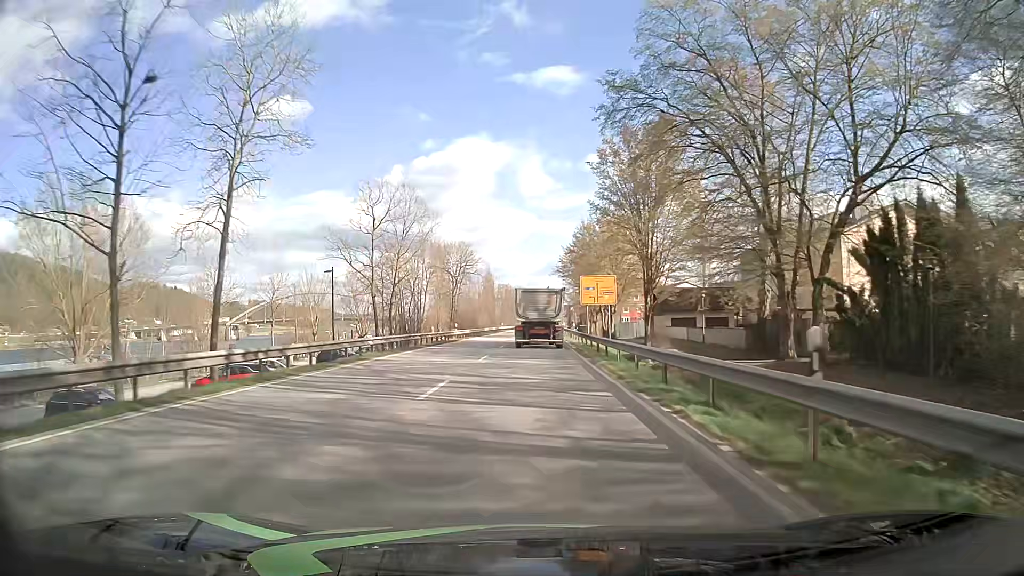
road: primary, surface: asphalt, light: Day
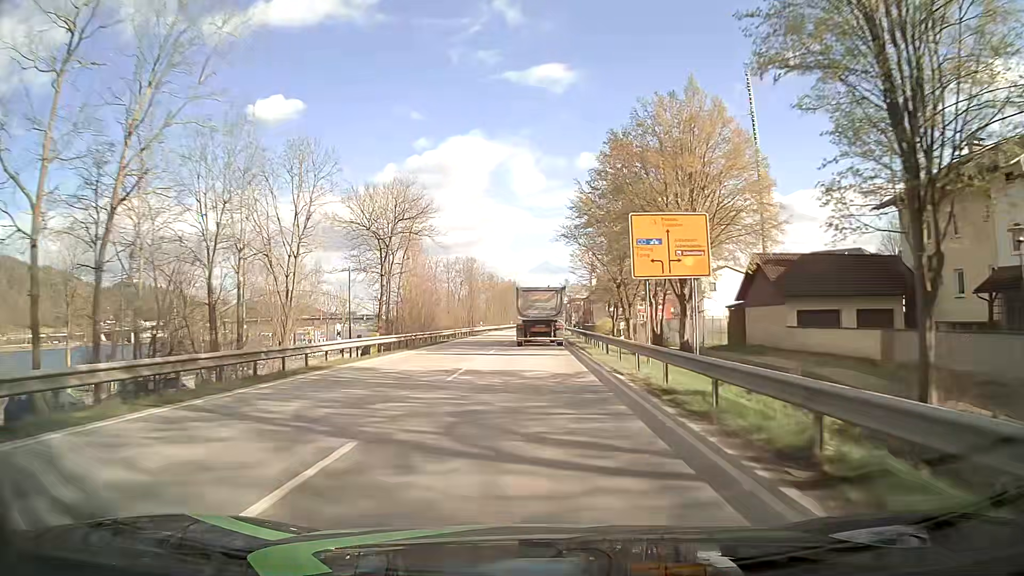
(+0.1, +32.4) m; +1°
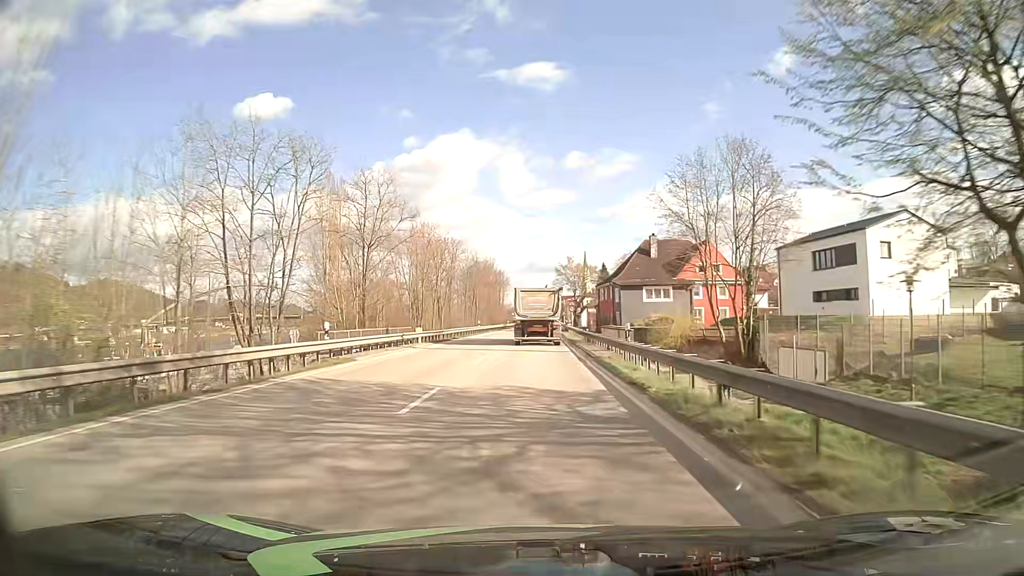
(+0.2, +53.8) m; +1°
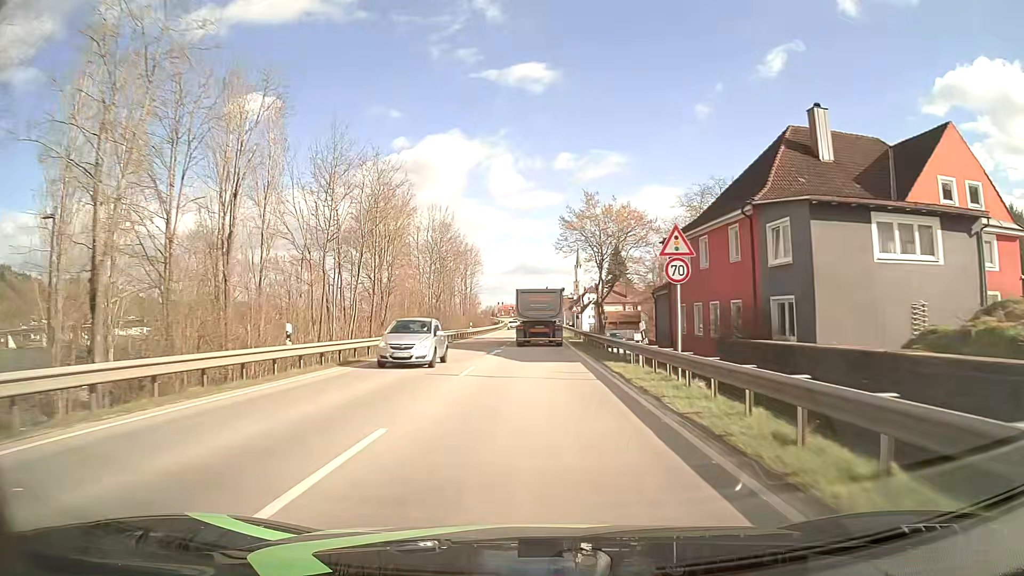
(+0.1, +53.8) m; +1°
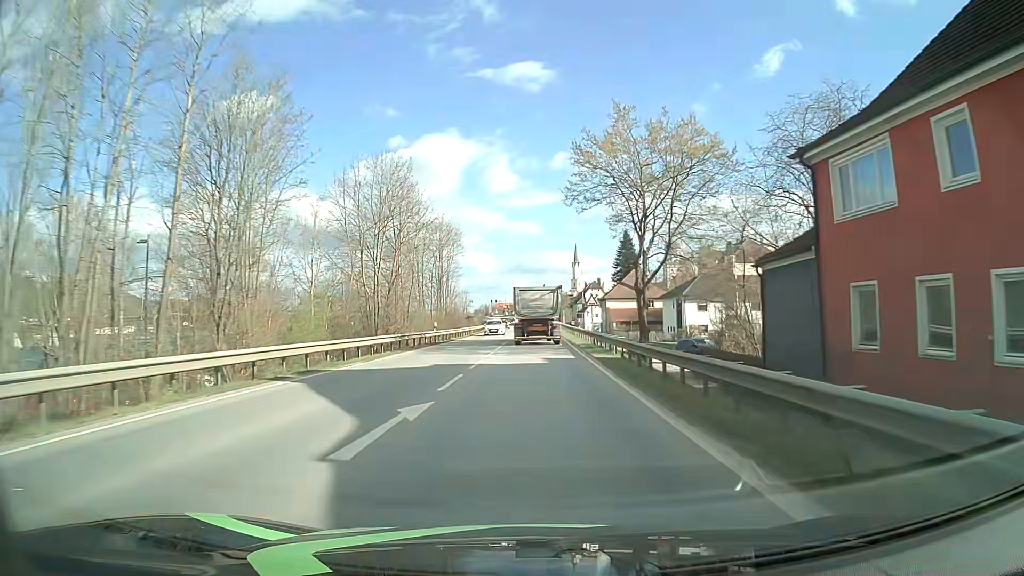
(+0.1, +21.5) m; 0°
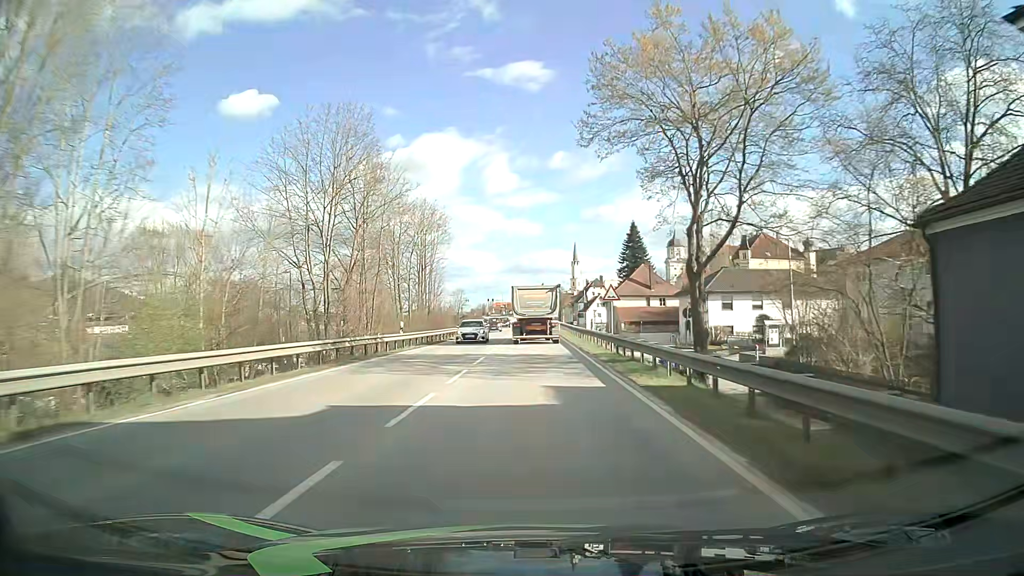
(0.0, +10.8) m; 0°
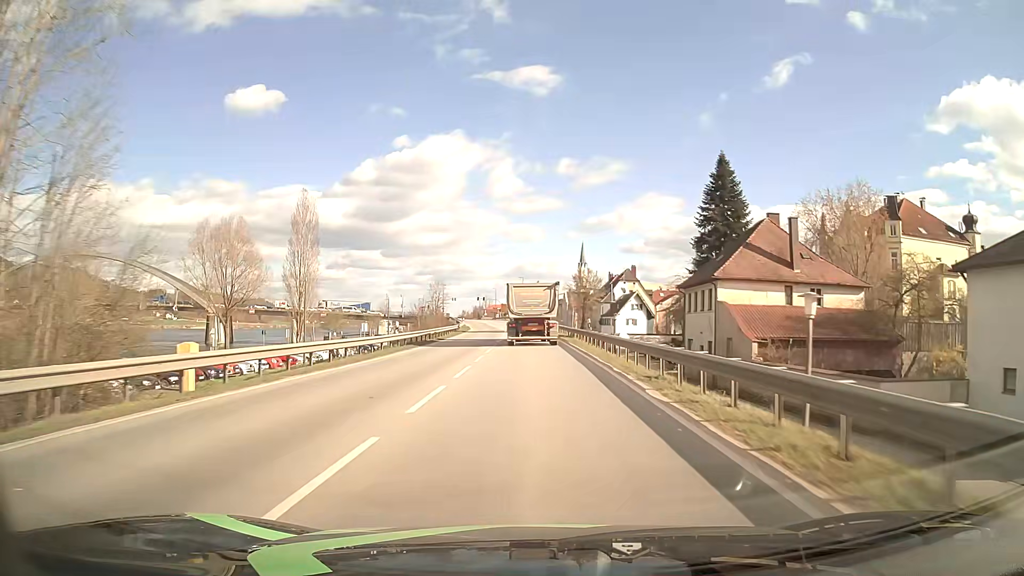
(0.0, +53.2) m; 0°
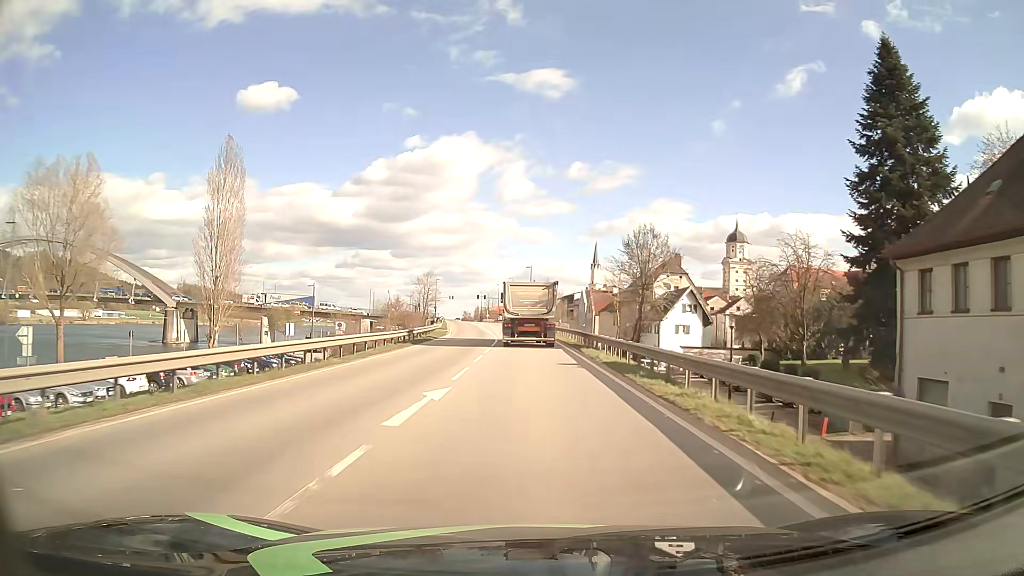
(-0.2, +30.7) m; -1°
(0, +10) (0, +20) (0, +30) (-1, +40) (-1, +50) (-1, +60) (-2, +70) (-3, +80) (-3, +90) (-4, +100) m
